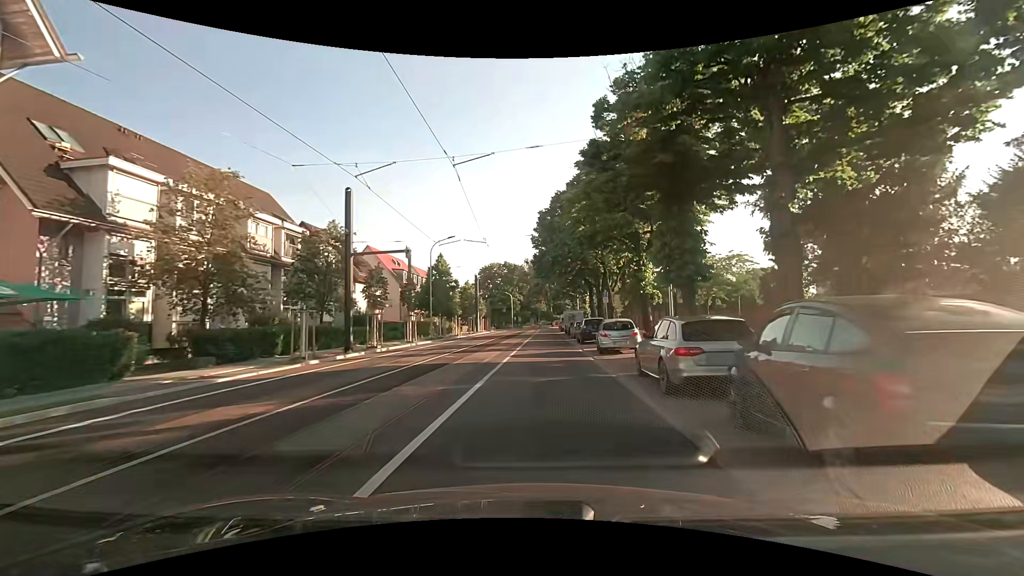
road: secondary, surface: asphalt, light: Day
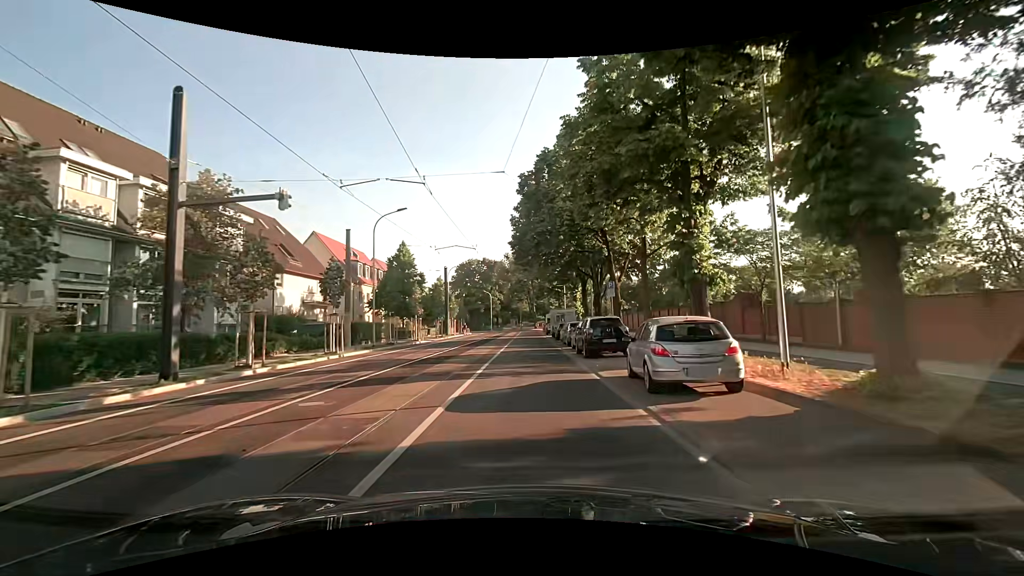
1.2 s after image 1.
(+0.2, +11.6) m; +2°
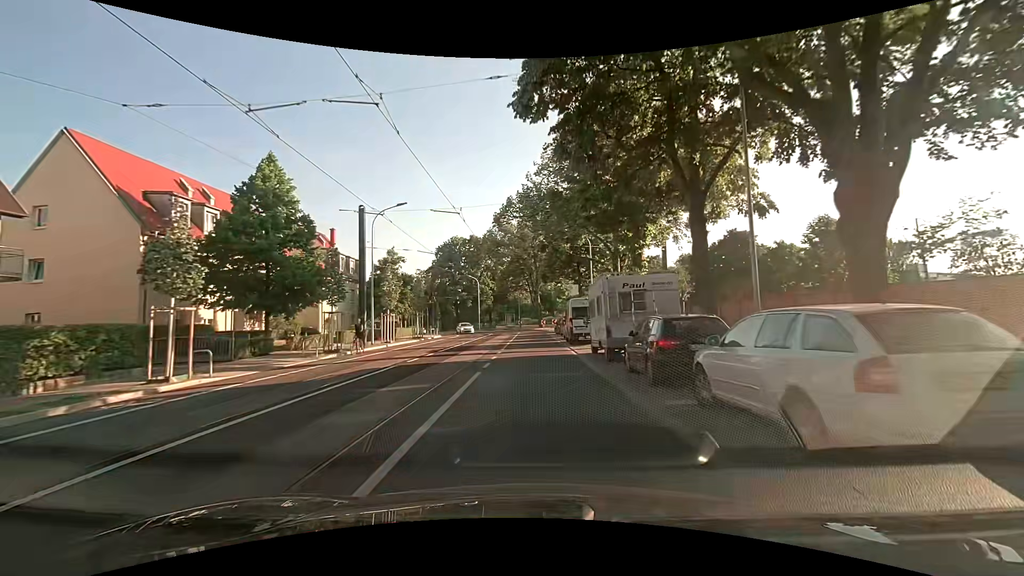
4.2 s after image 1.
(-0.1, +31.9) m; -1°
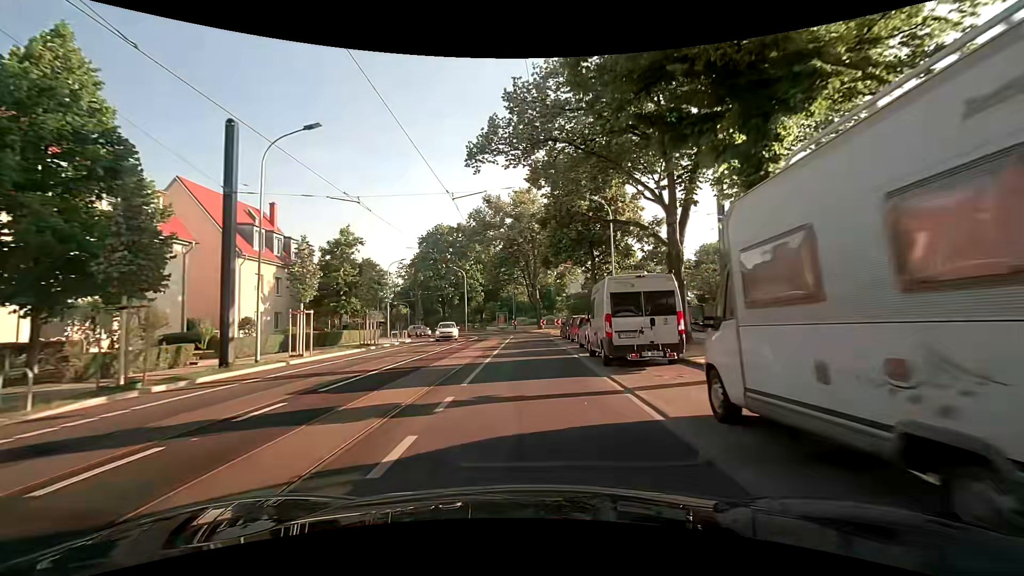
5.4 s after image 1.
(+0.2, +13.3) m; +1°
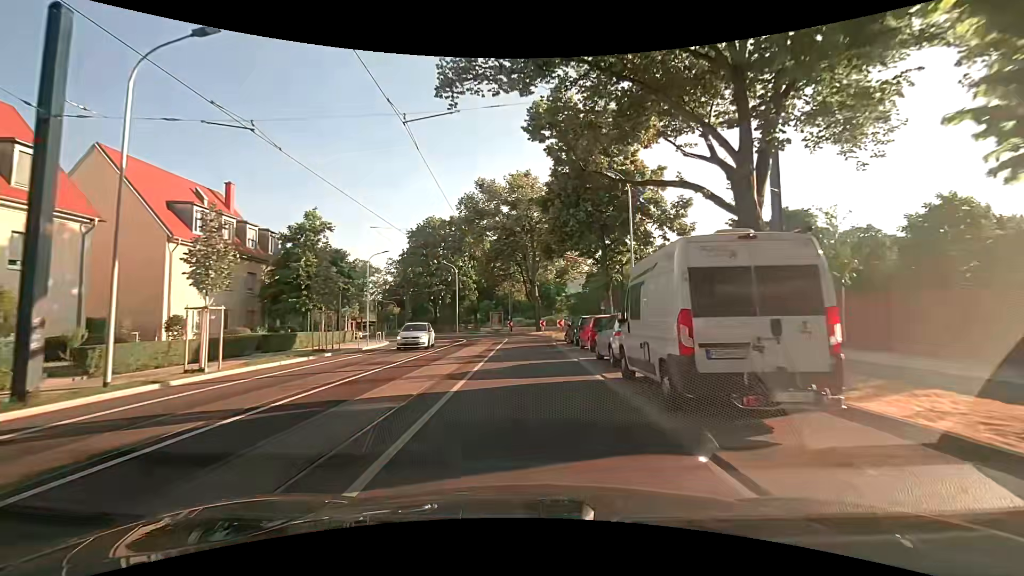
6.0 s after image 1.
(-0.1, +6.6) m; -1°
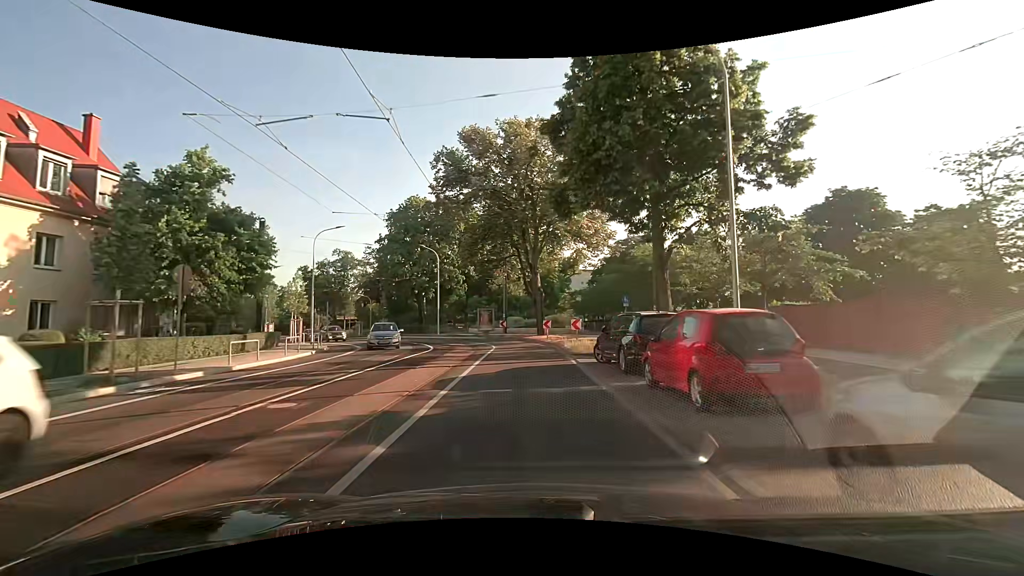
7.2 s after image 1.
(+0.1, +12.9) m; +1°
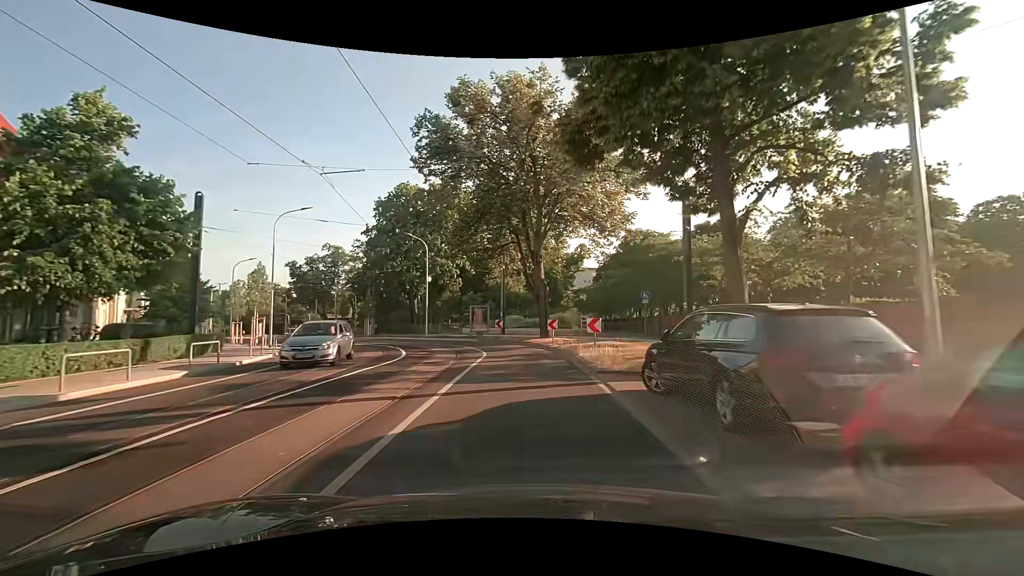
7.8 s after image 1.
(-0.1, +6.2) m; 0°
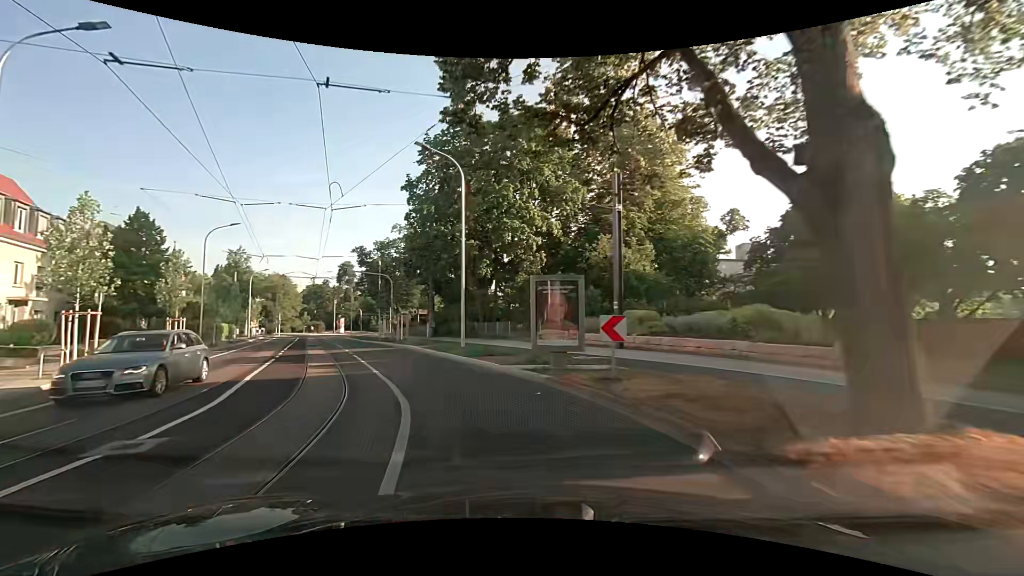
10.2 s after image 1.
(-1.0, +23.5) m; -12°
(-1, +10) (-4, +19) (-8, +29) (-13, +38) (-17, +47) (-21, +56) (-25, +65) (-29, +74) (-33, +83) (-35, +93) m
